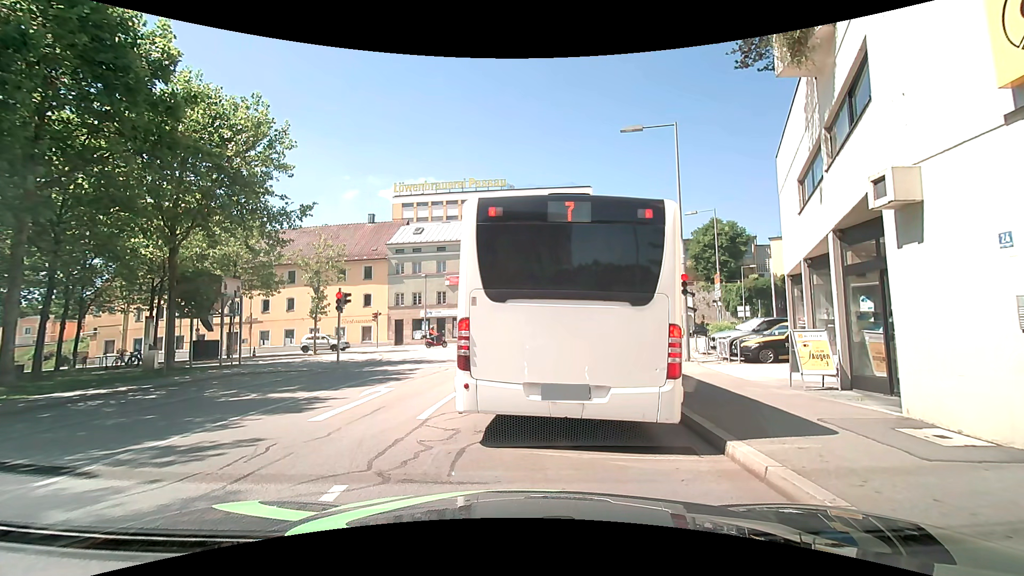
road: residential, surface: asphalt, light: Day
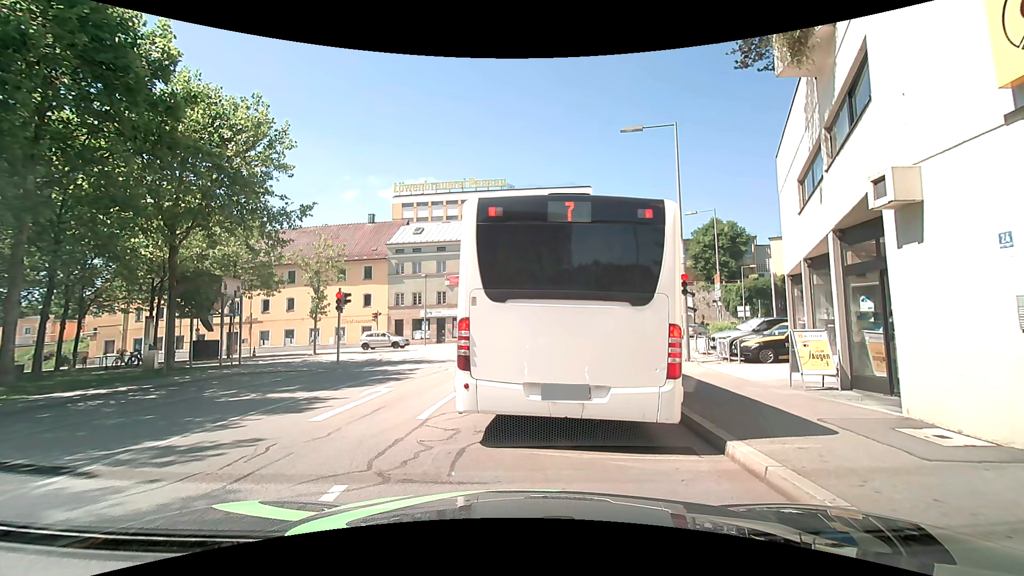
(0.0, 0.0) m; 0°
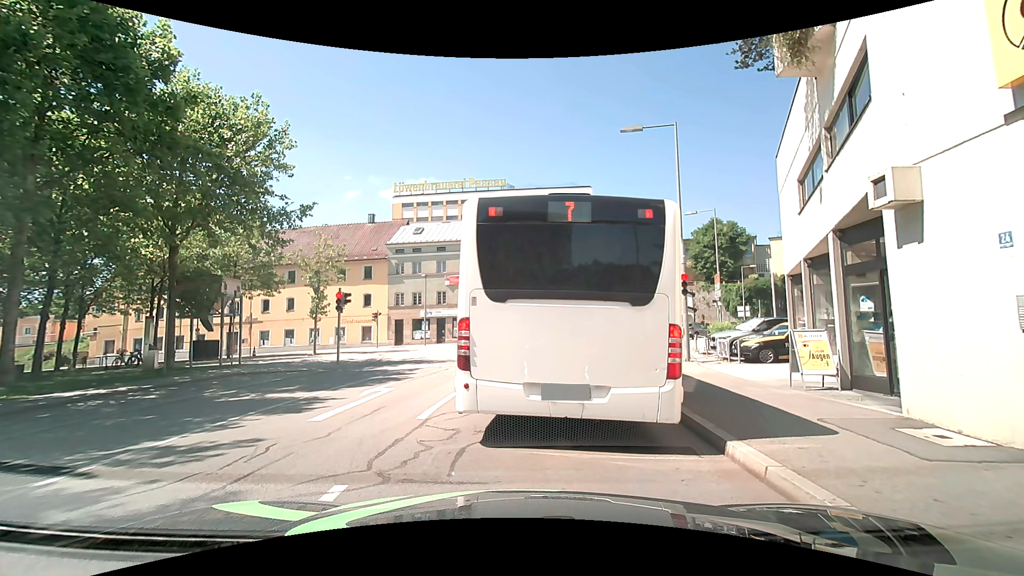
(0.0, 0.0) m; 0°
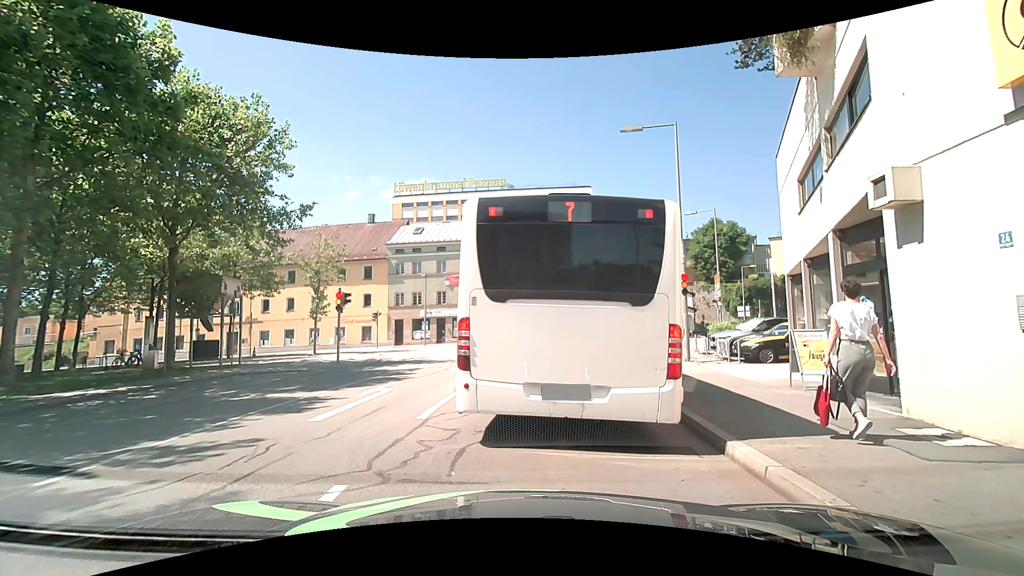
(0.0, 0.0) m; 0°
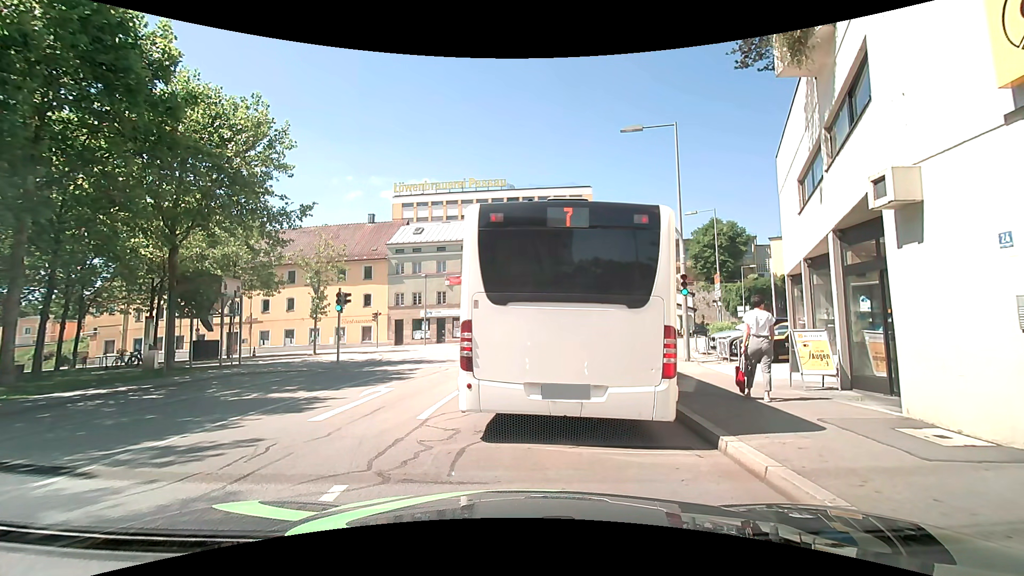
(0.0, 0.0) m; 0°
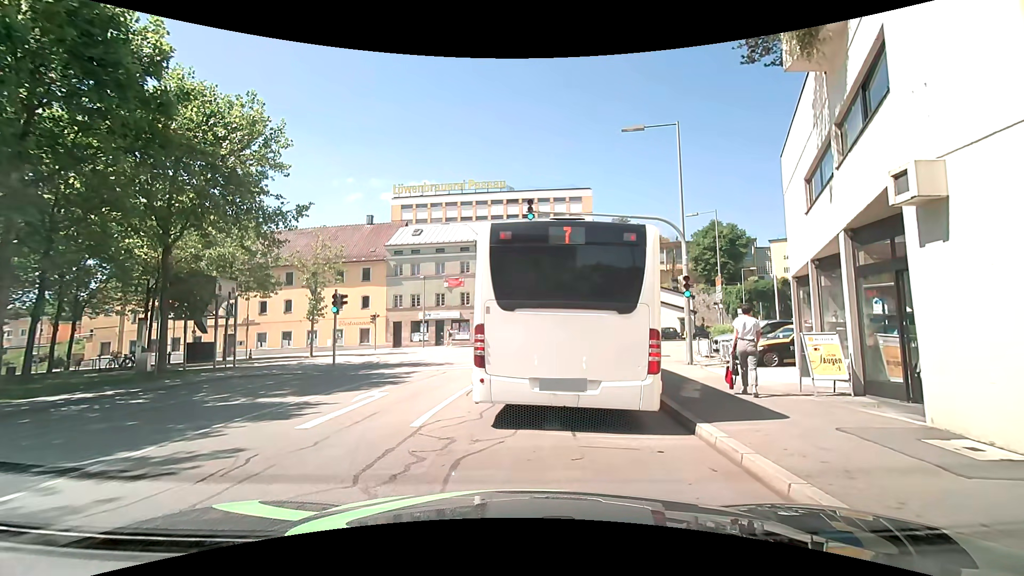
(0.0, +0.4) m; 0°
